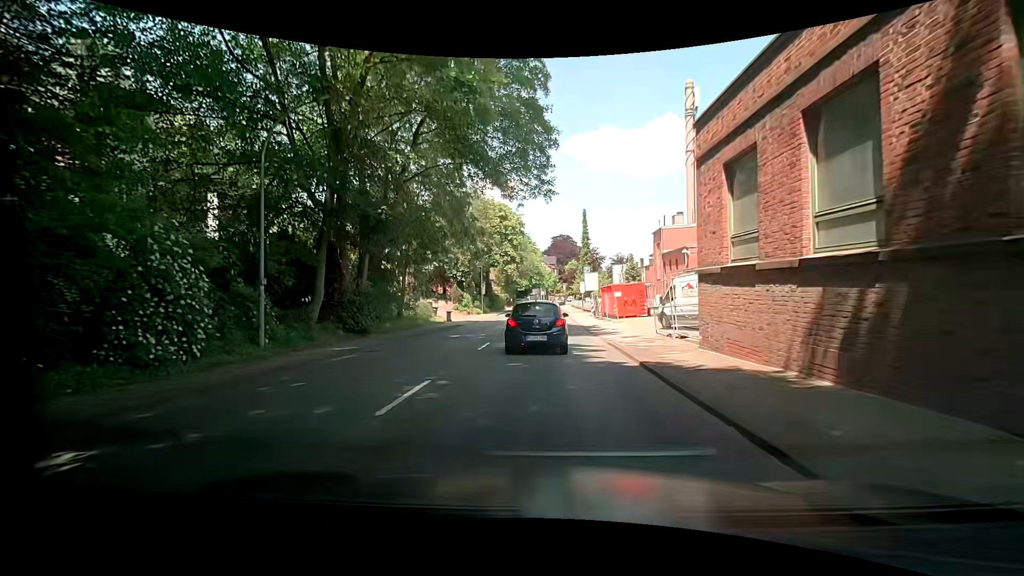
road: primary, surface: asphalt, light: Day
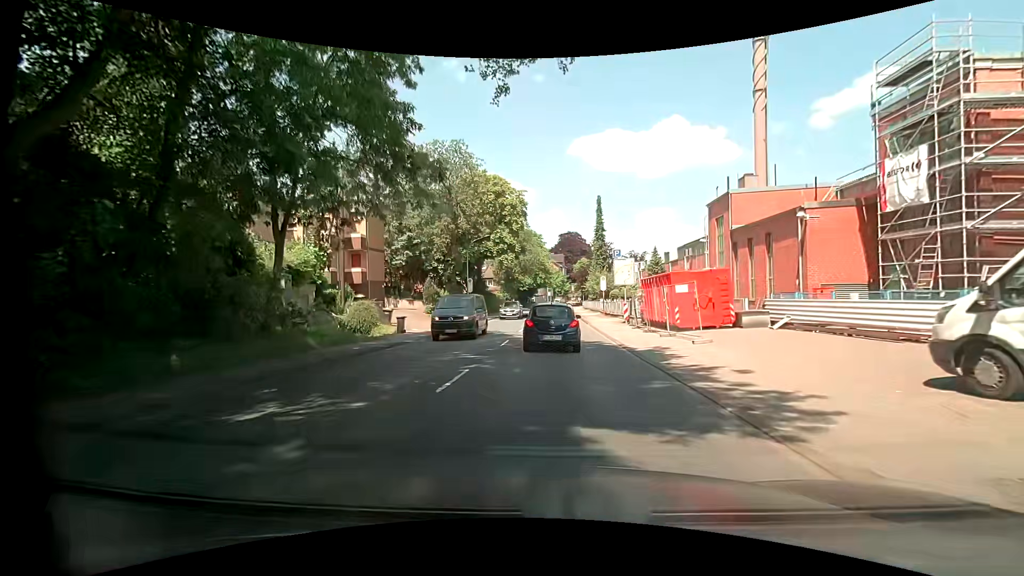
(-1.3, +16.1) m; -5°
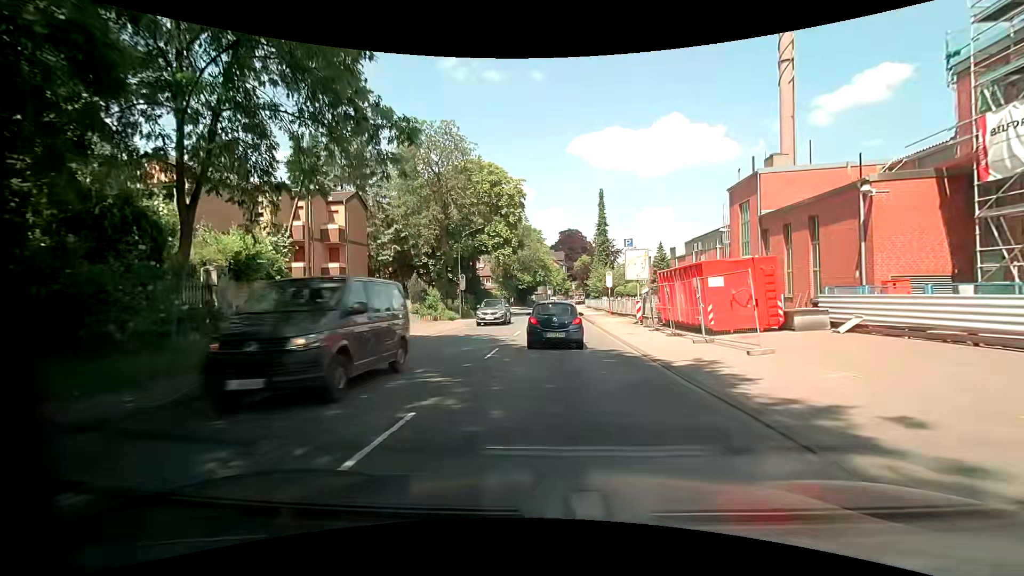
(0.0, +4.4) m; +1°
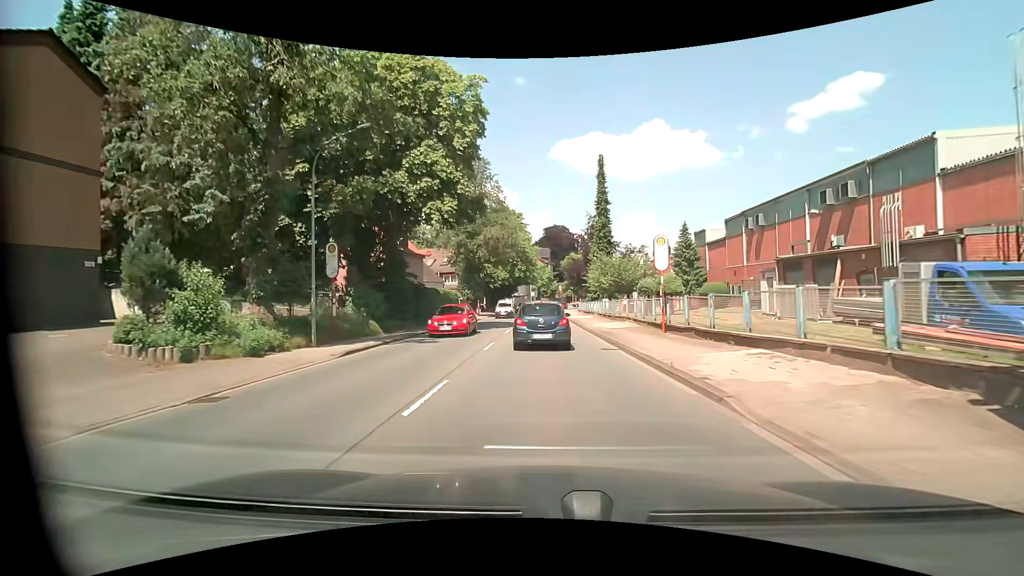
(+0.3, +24.1) m; +2°
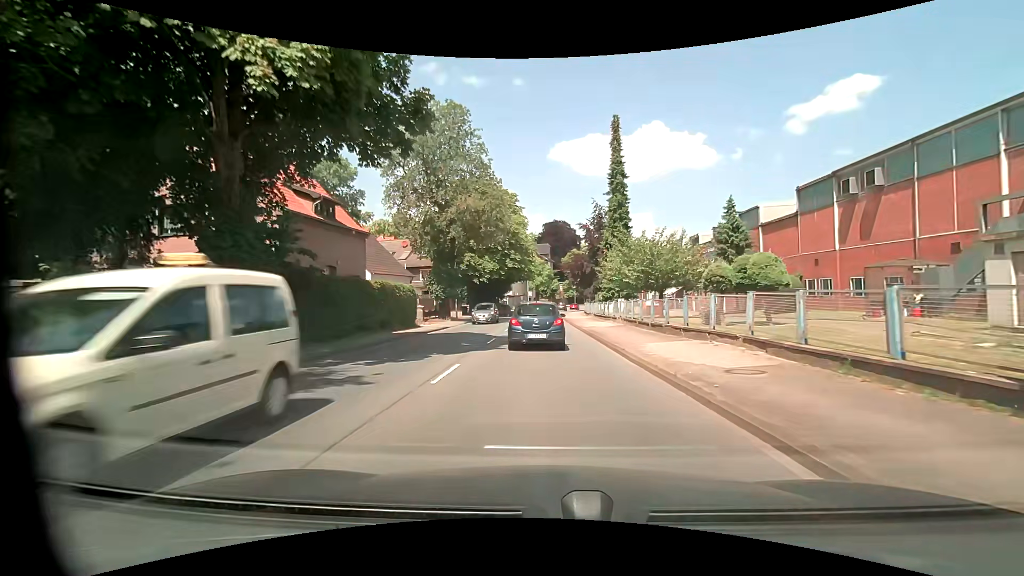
(+0.1, +15.5) m; +1°
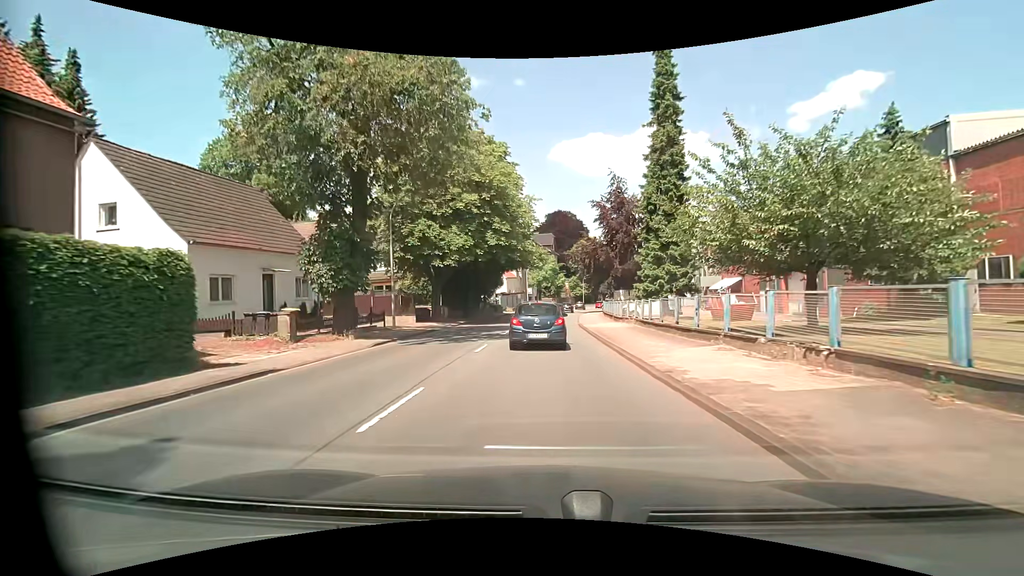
(-0.2, +21.1) m; -1°
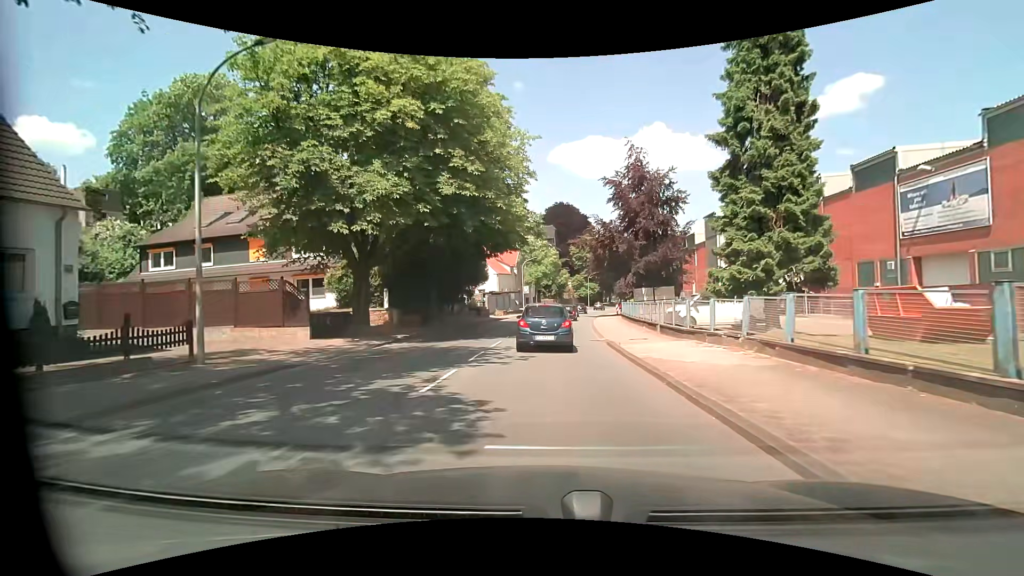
(0.0, +15.6) m; 0°
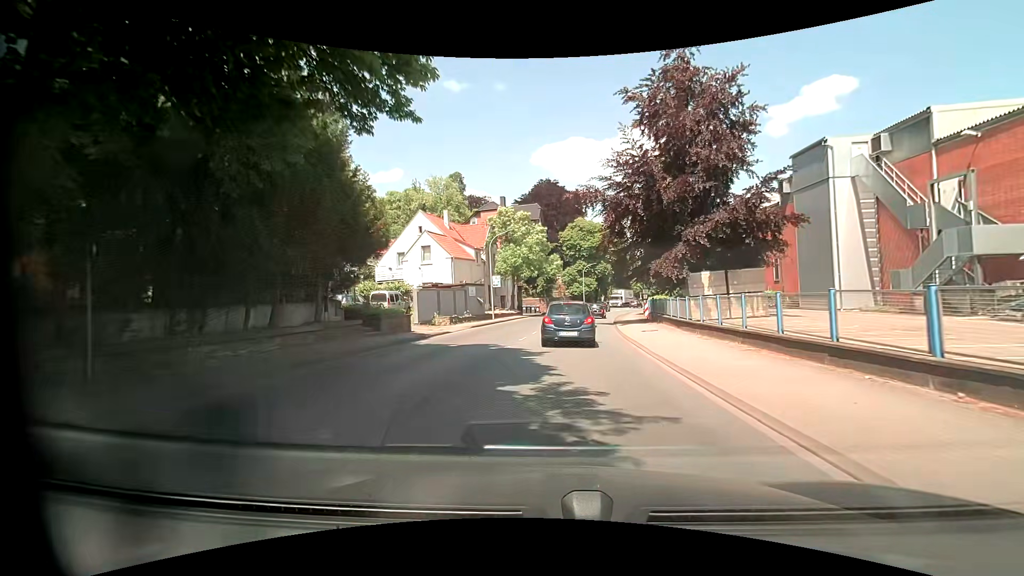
(+0.3, +24.8) m; +2°
